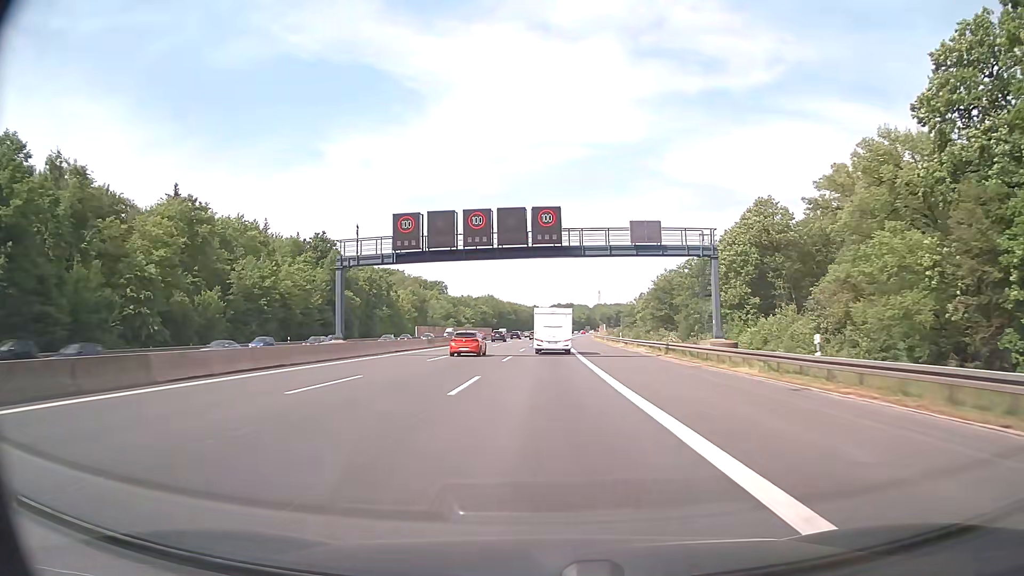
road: motorway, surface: asphalt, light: Day
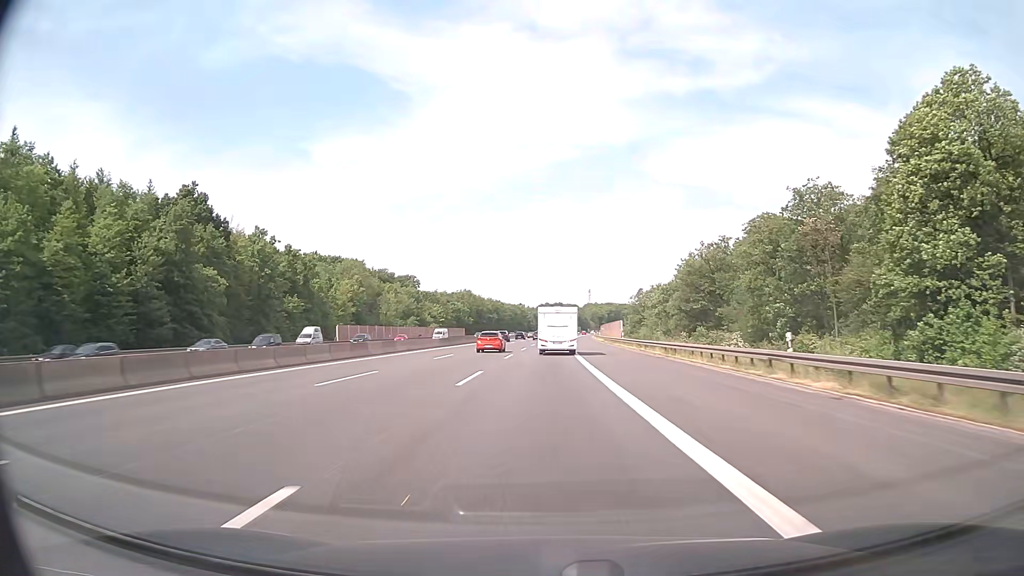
(+0.3, +50.2) m; +1°
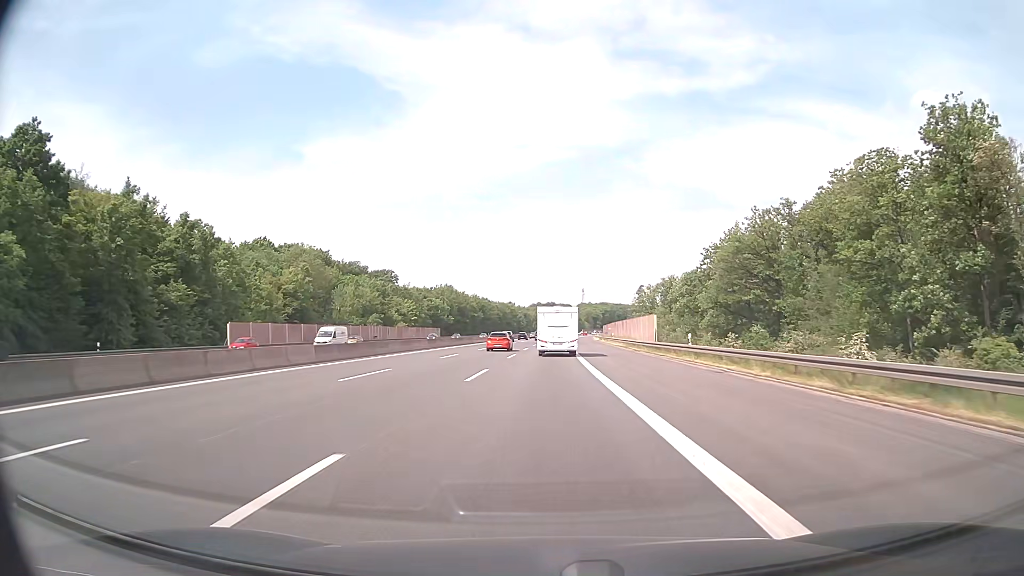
(+0.1, +33.8) m; 0°
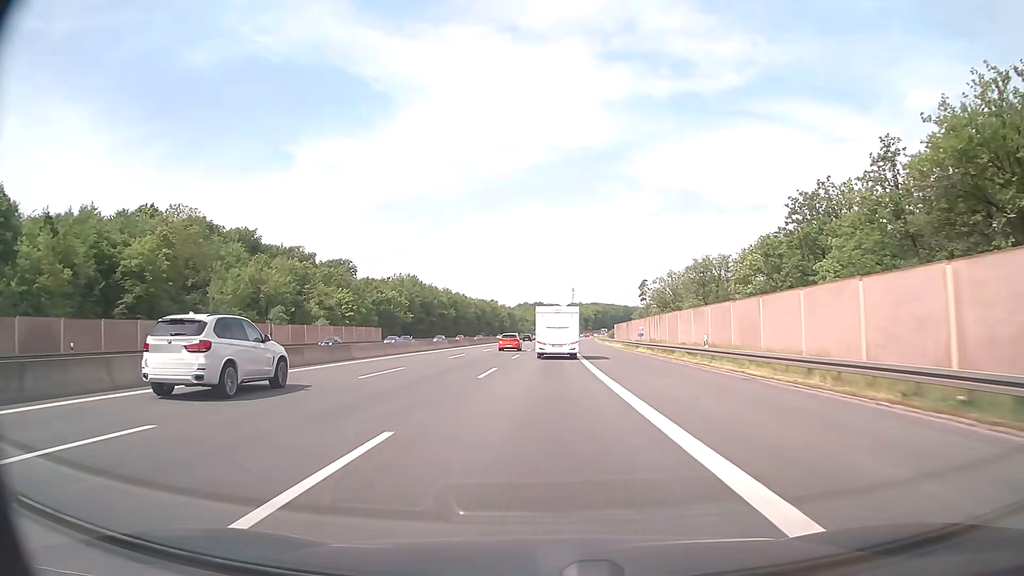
(+0.5, +51.1) m; +1°
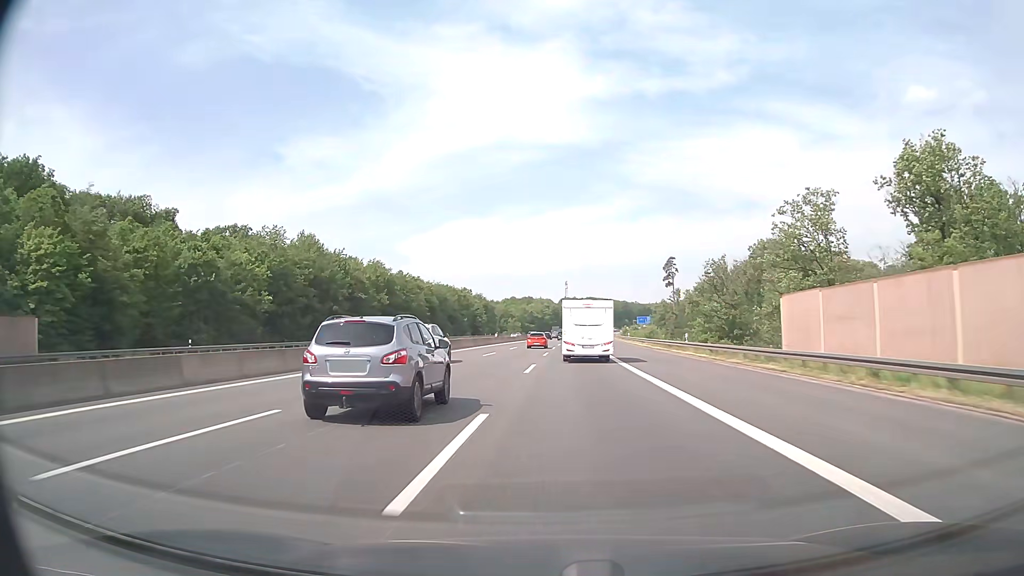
(+1.0, +85.9) m; +1°
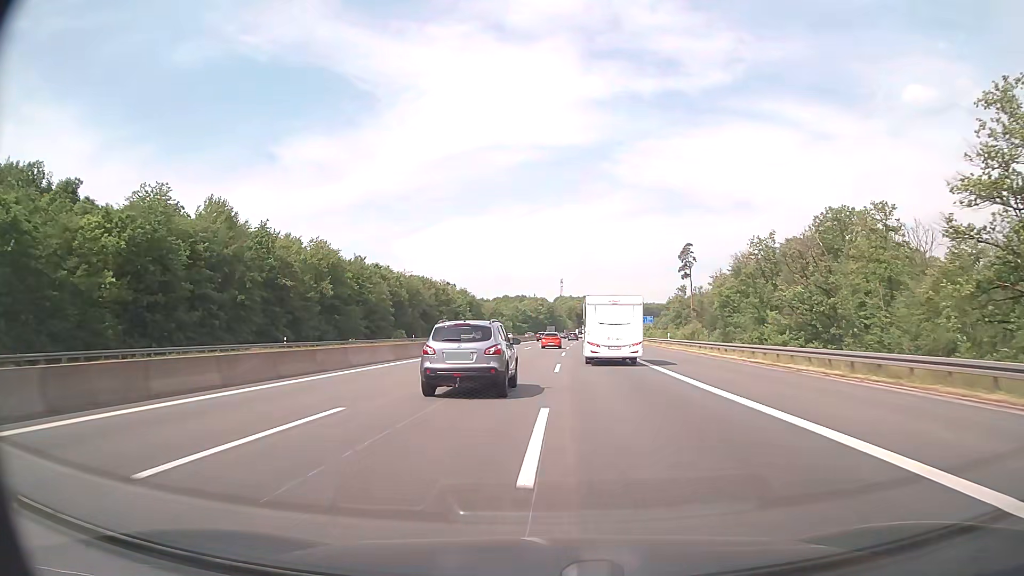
(+0.1, +34.7) m; 0°
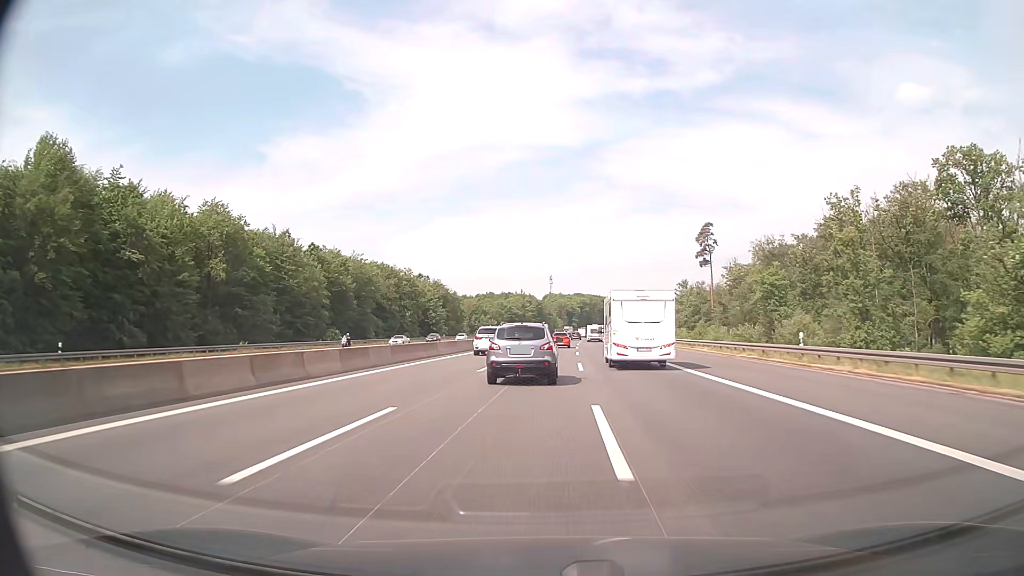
(+0.3, +34.9) m; +1°
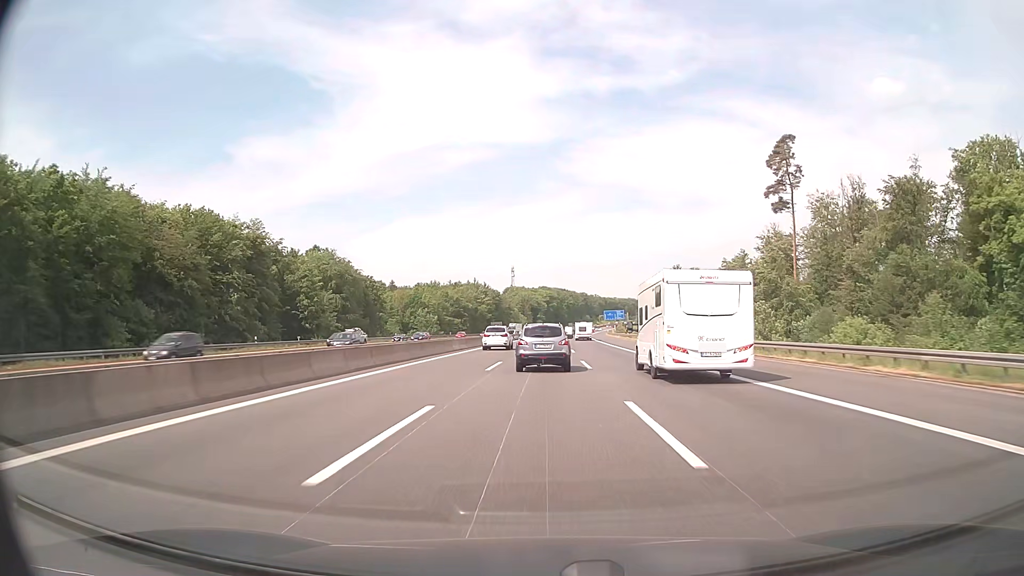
(+1.9, +70.4) m; +3°
(0, +10) (0, +20) (0, +30) (0, +40) (0, +50) (+1, +60) (+1, +70) (+1, +80) (+1, +90) (+2, +100) m
